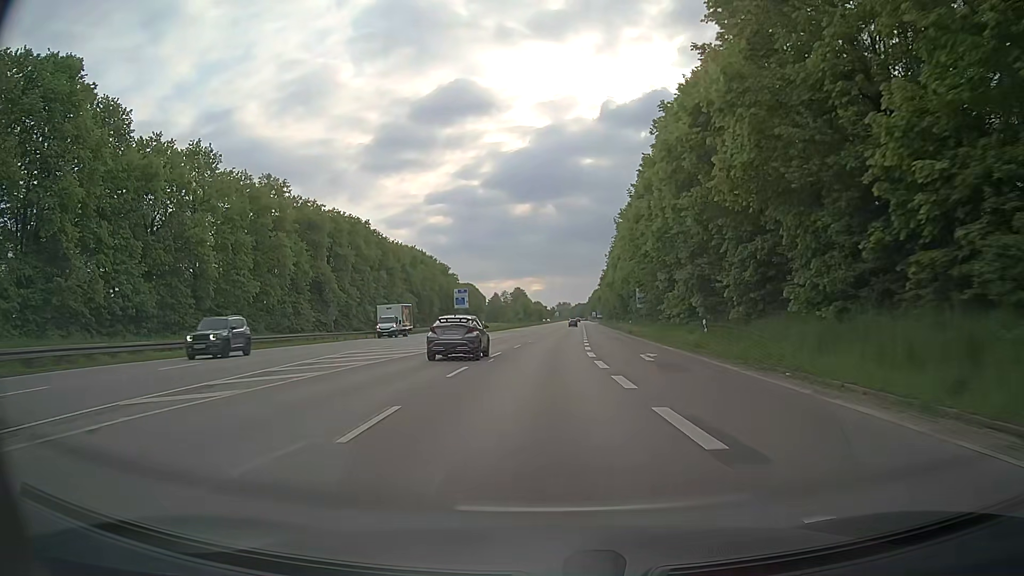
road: trunk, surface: asphalt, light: Day
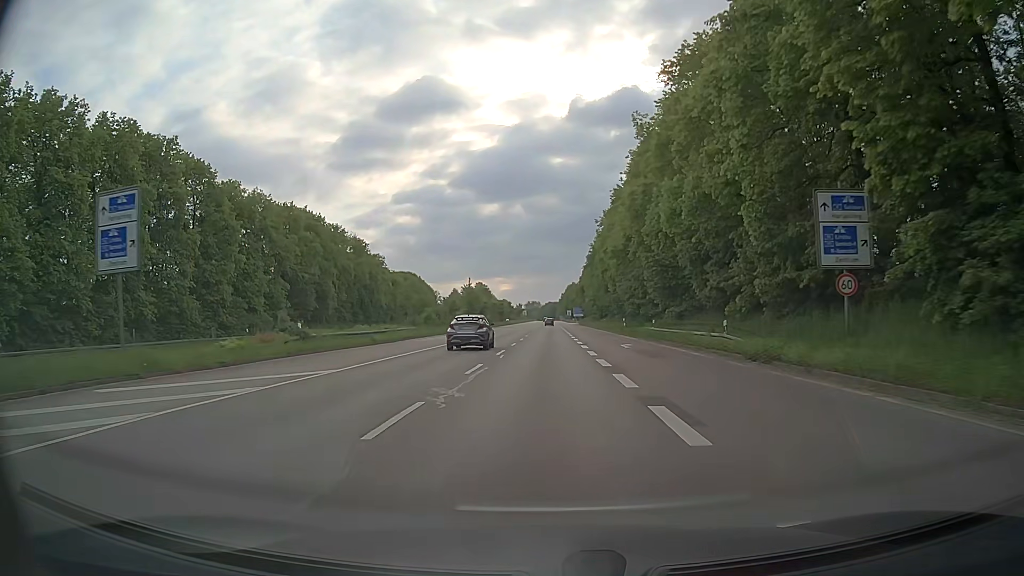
(+1.0, +54.5) m; +2°
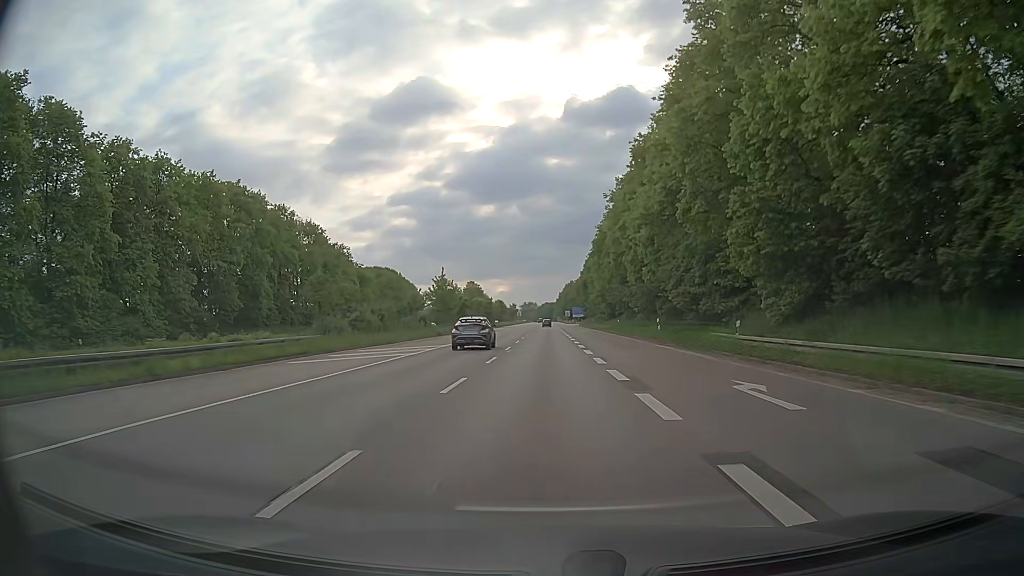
(+0.1, +22.3) m; +1°
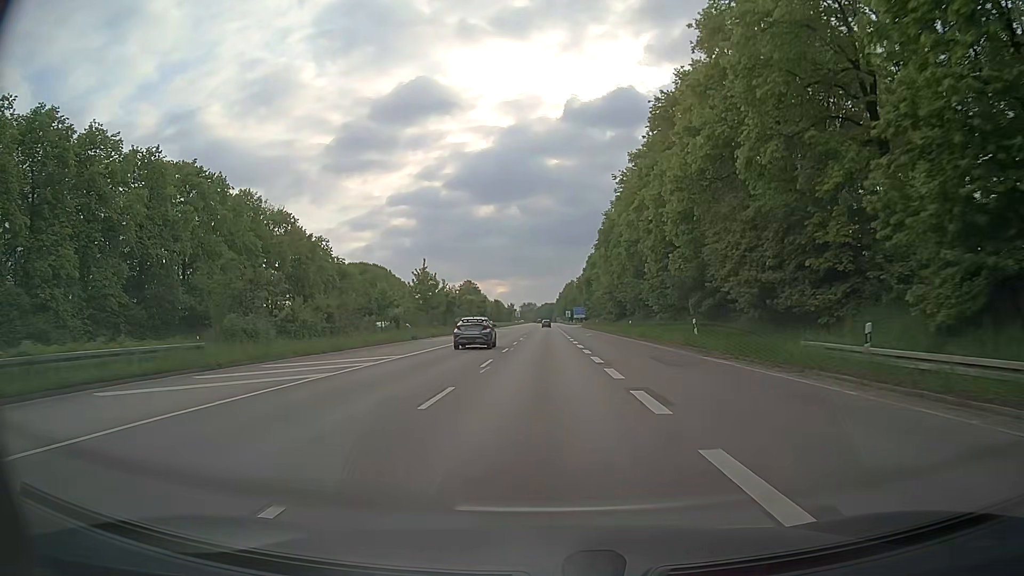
(0.0, +11.2) m; 0°
(0, +10) (0, +20) (0, +30) (0, +40) (0, +50) (0, +60) (0, +70) (0, +80) (-1, +90) (-1, +100) m
